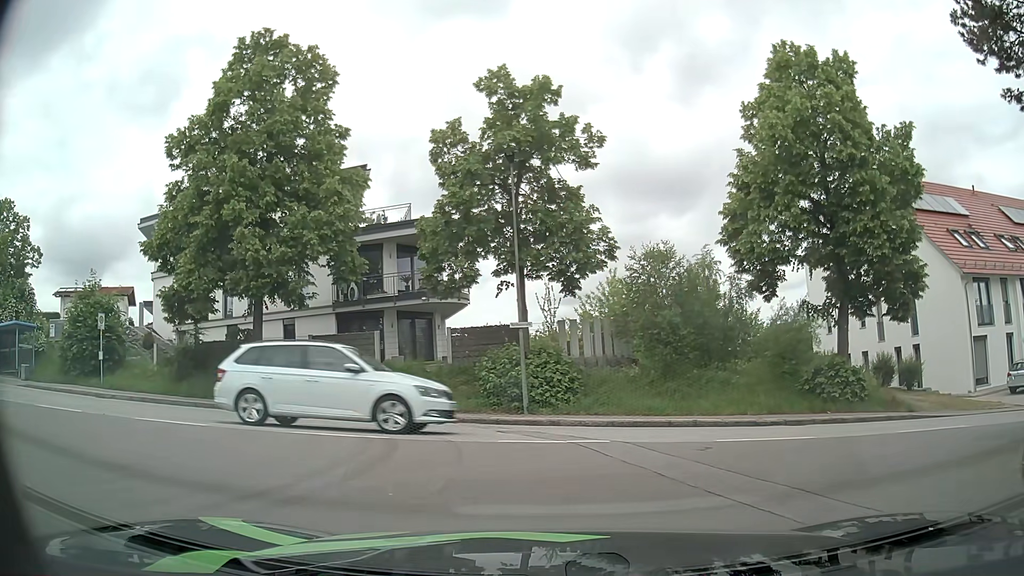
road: residential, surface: asphalt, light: Day
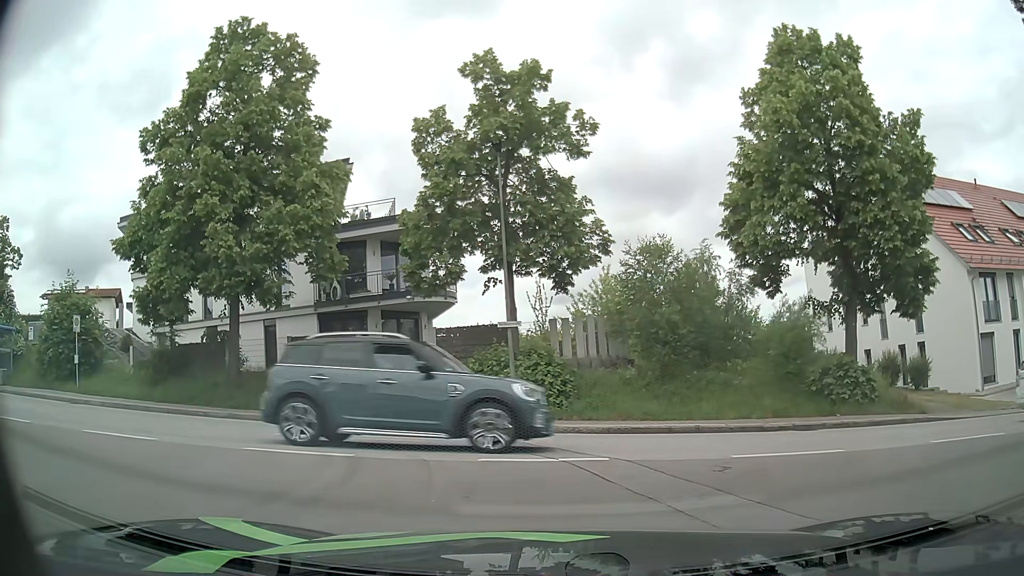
(0.0, +1.3) m; 0°
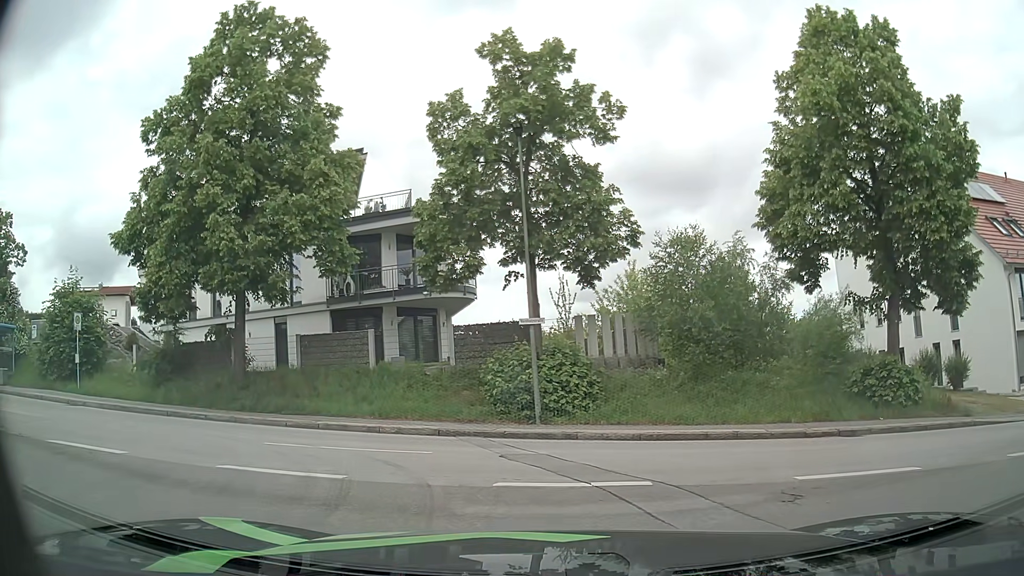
(0.0, +1.4) m; 0°
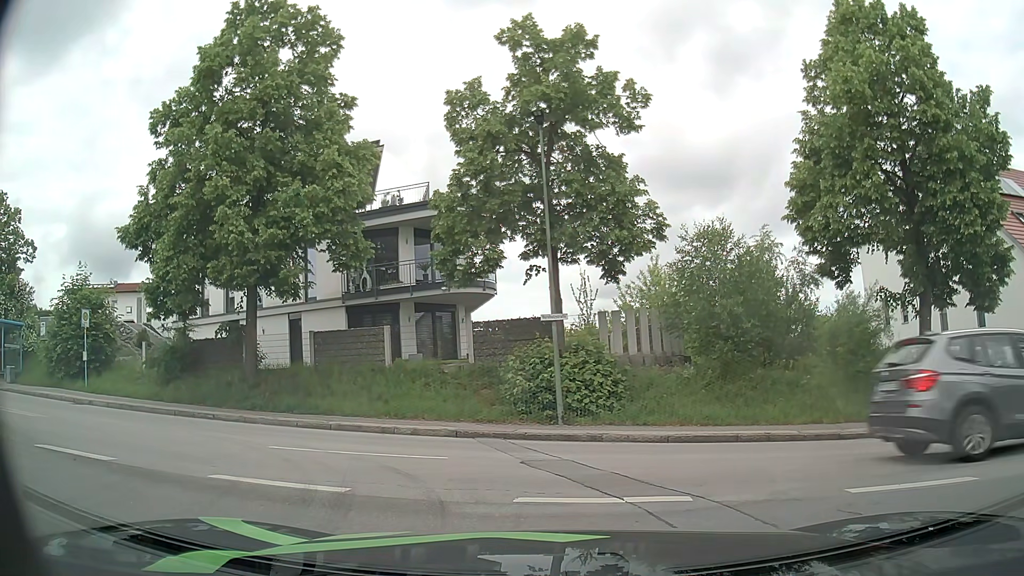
(0.0, +0.8) m; 0°
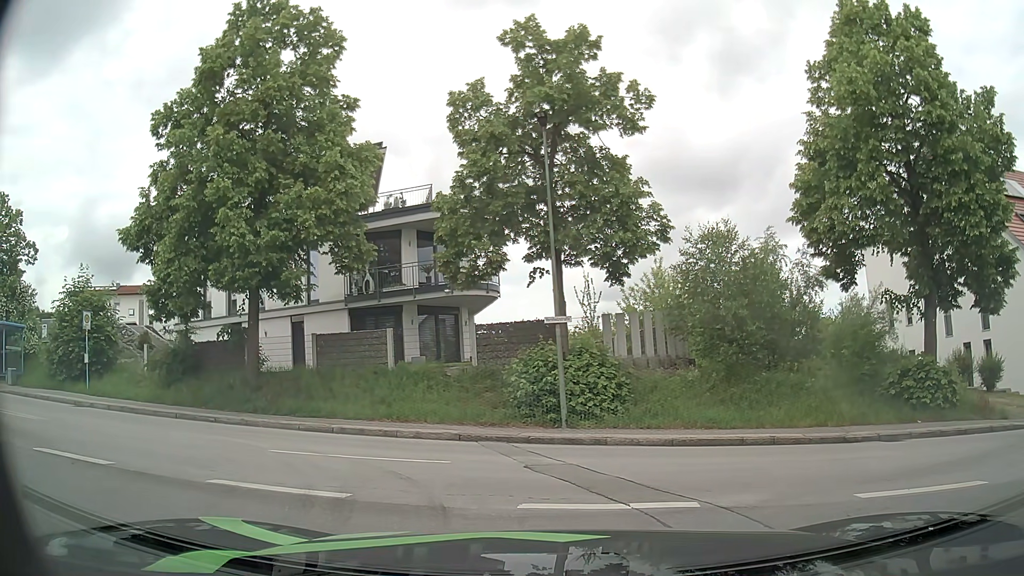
(0.0, +0.1) m; 0°
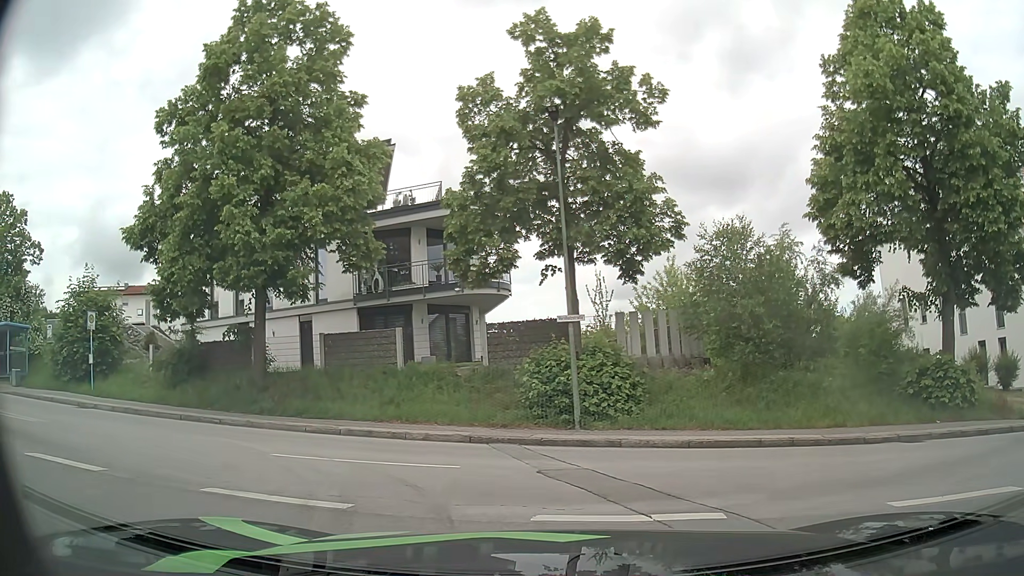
(0.0, +0.5) m; 0°
